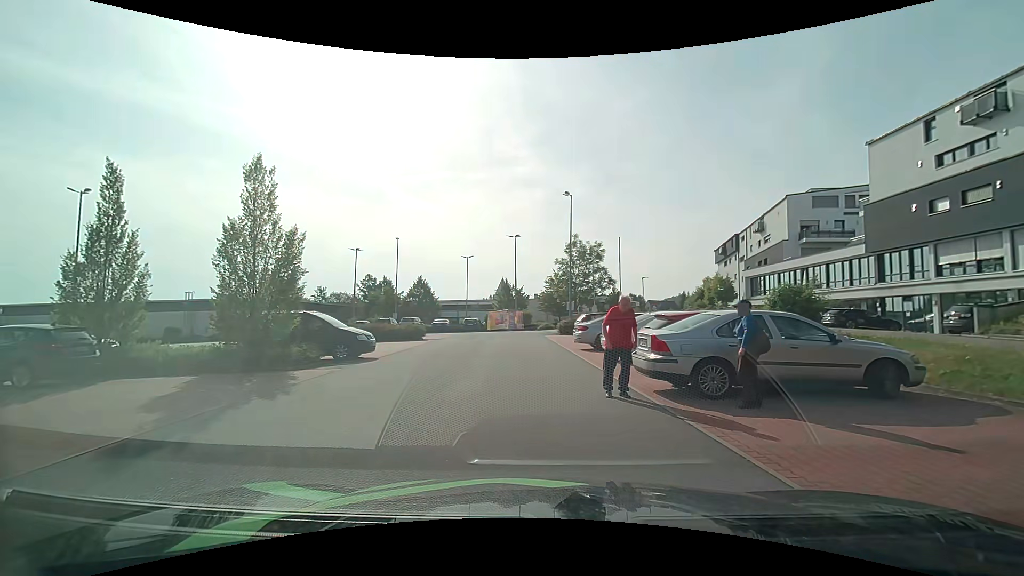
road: service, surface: asphalt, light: Day
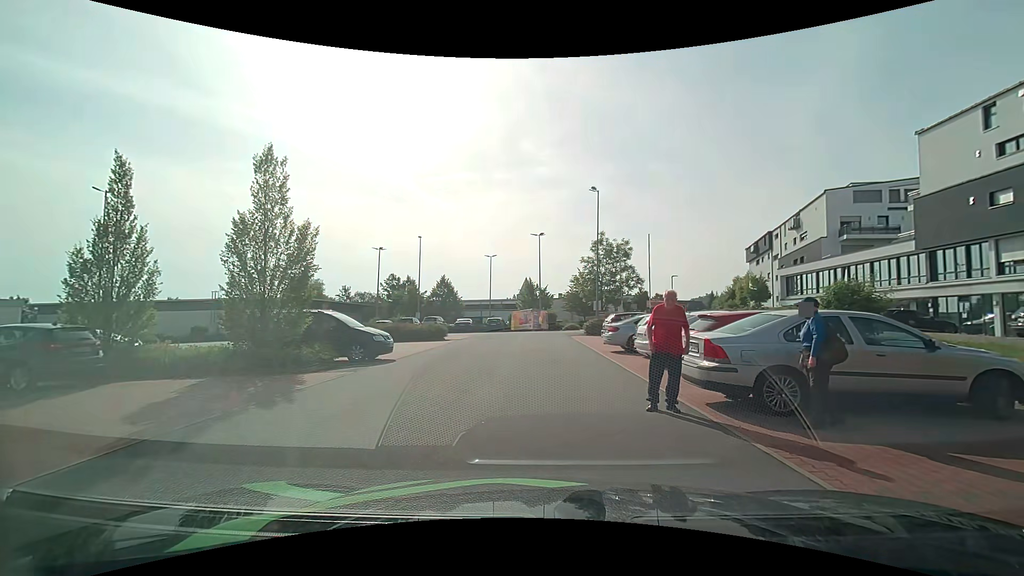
(0.0, +1.1) m; -1°
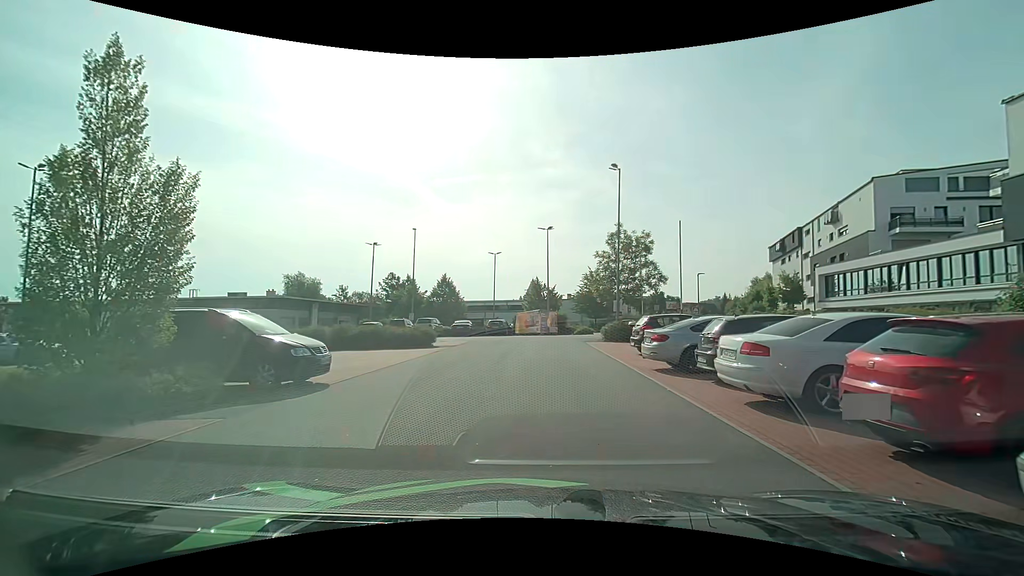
(-0.2, +5.8) m; -1°
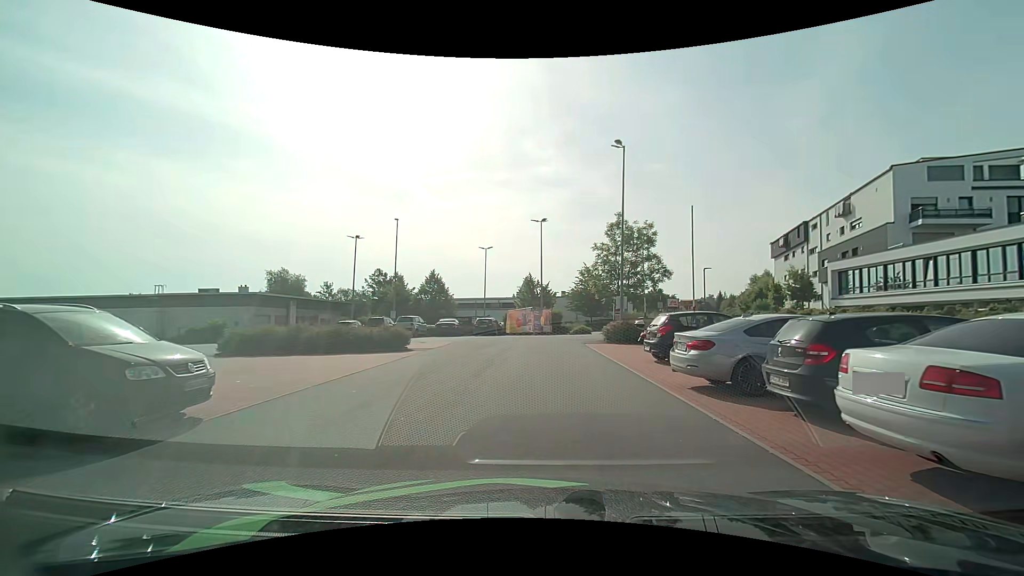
(0.0, +3.8) m; +1°
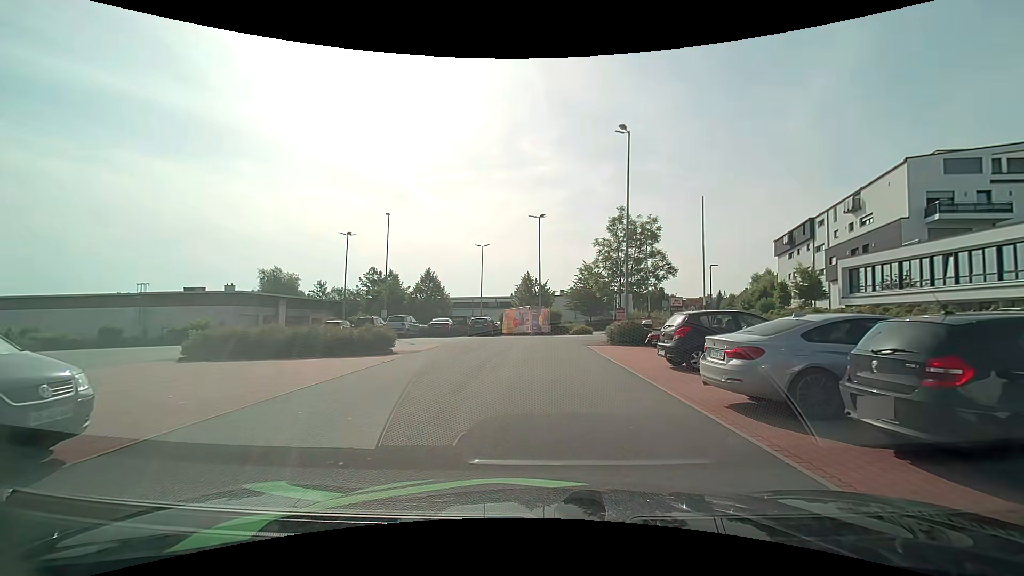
(0.0, +2.0) m; -1°
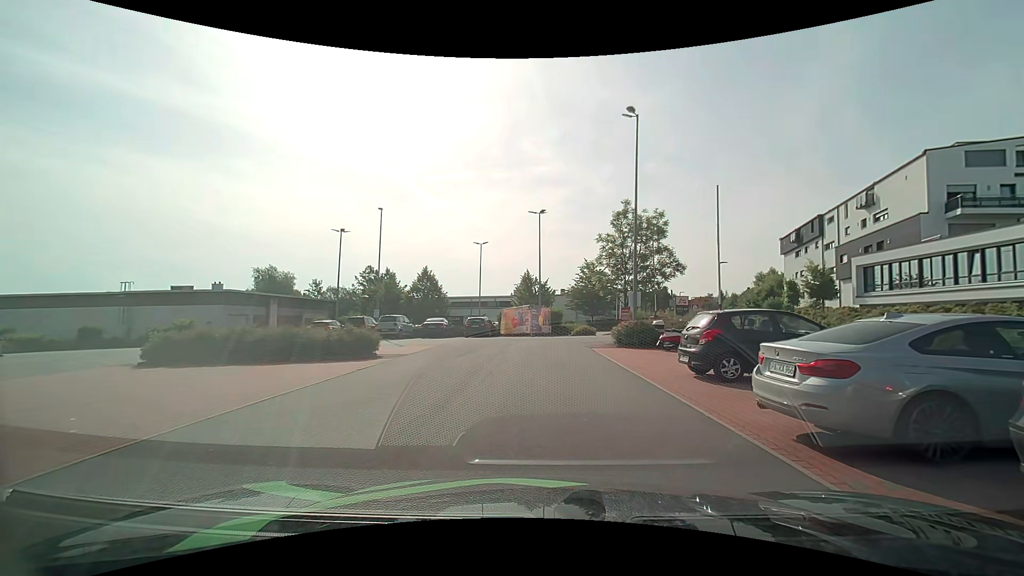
(0.0, +2.0) m; 0°
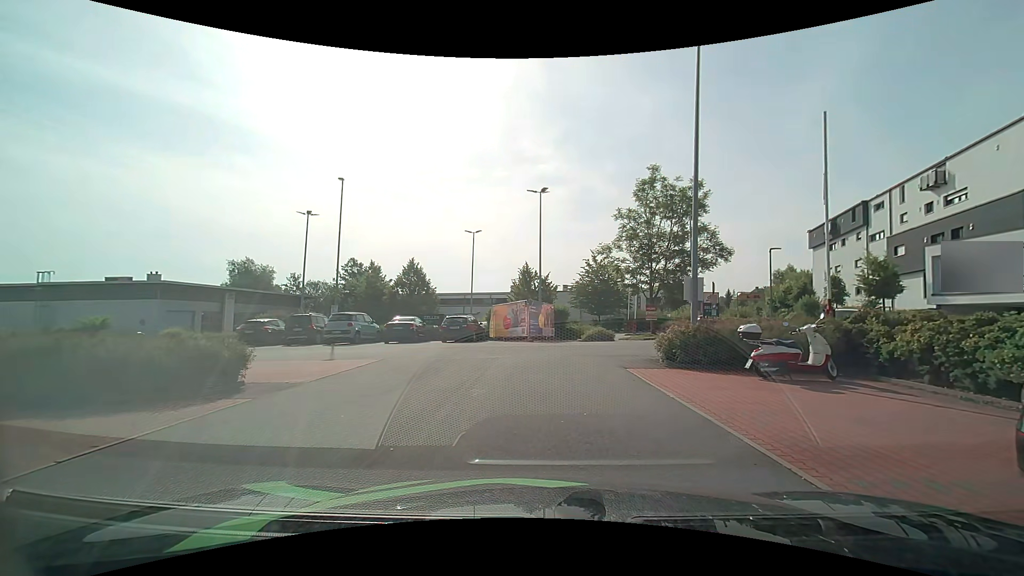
(+0.1, +8.0) m; +1°
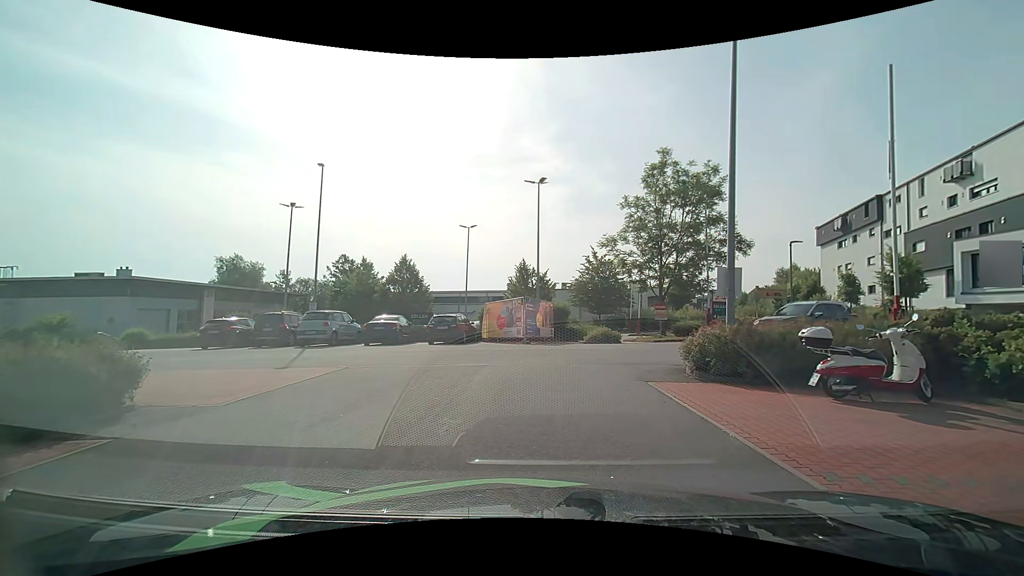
(0.0, +2.5) m; 0°
